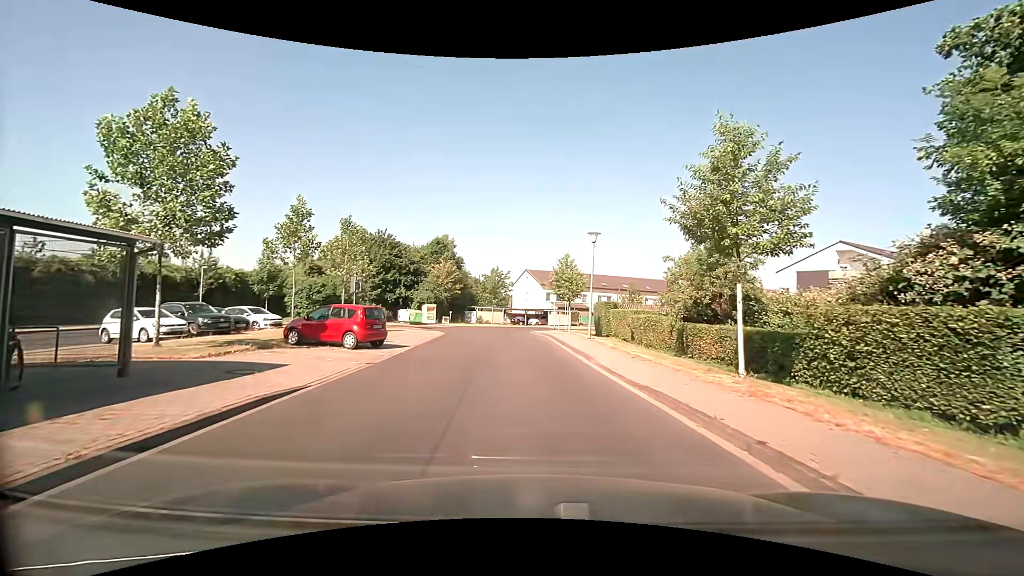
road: residential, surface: paved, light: Day
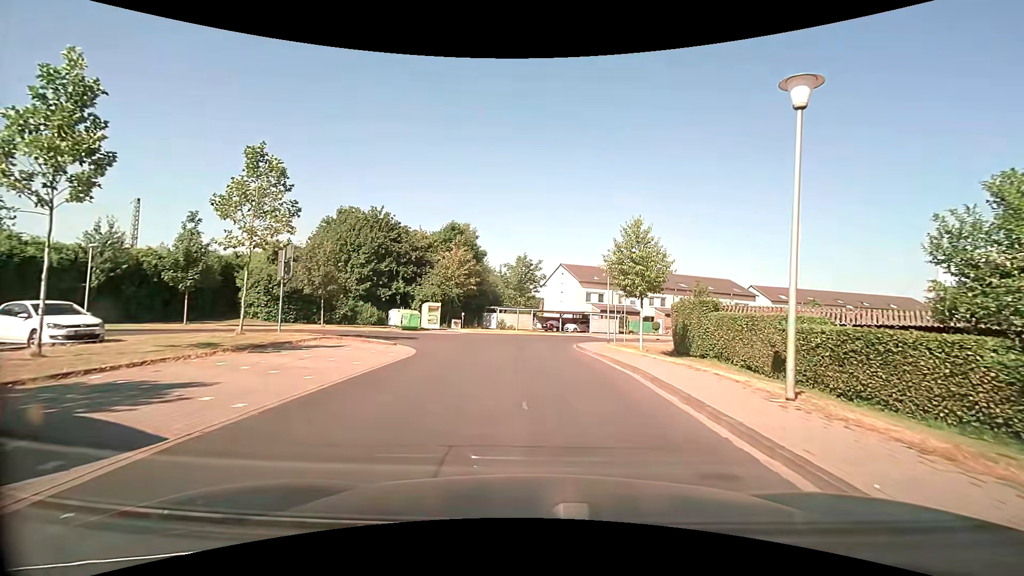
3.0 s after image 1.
(-0.8, +15.3) m; -4°
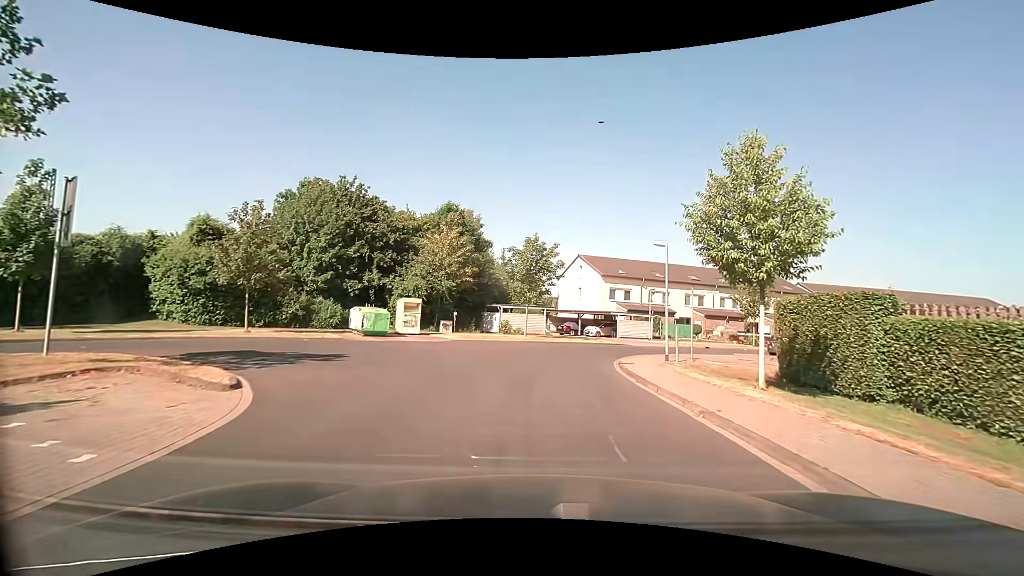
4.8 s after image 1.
(-0.2, +11.0) m; -2°
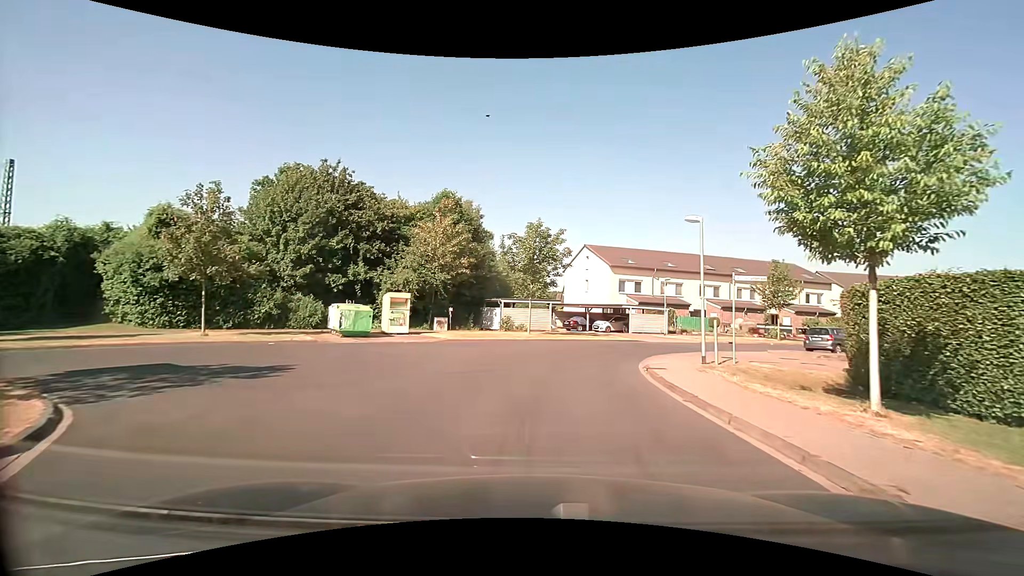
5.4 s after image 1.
(0.0, +3.7) m; +1°
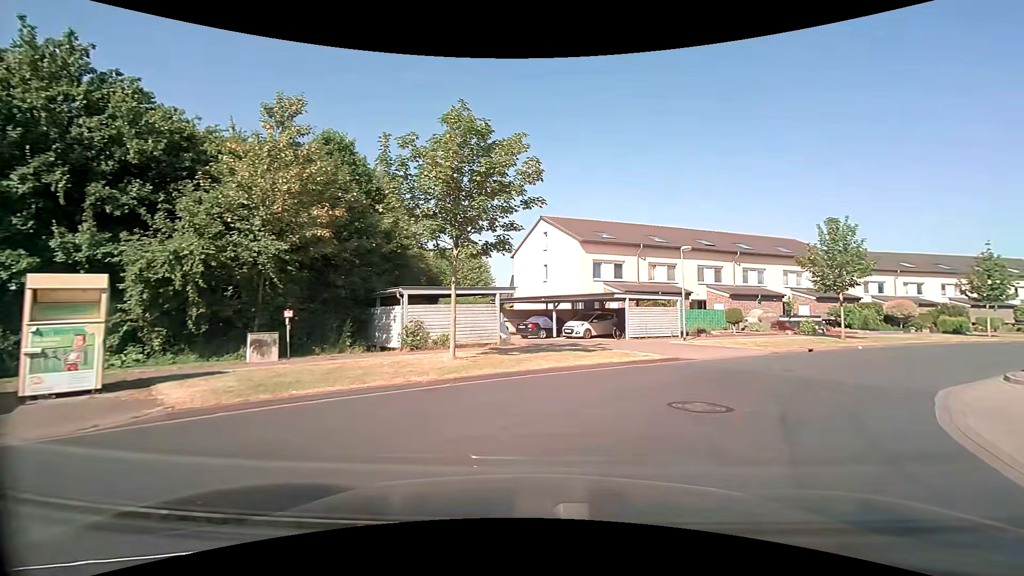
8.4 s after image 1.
(0.0, +16.5) m; +6°
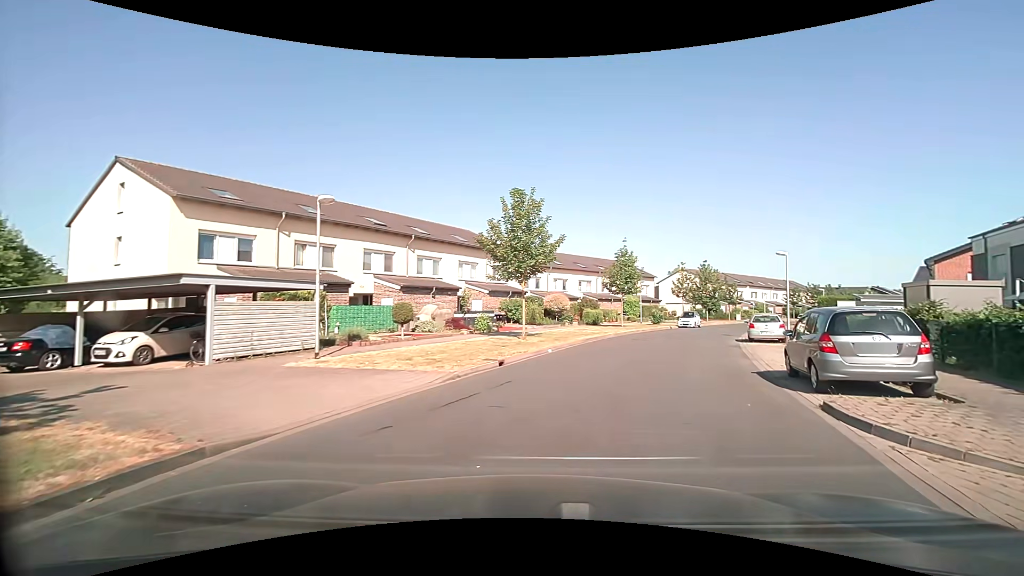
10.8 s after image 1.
(+3.1, +10.2) m; +34°
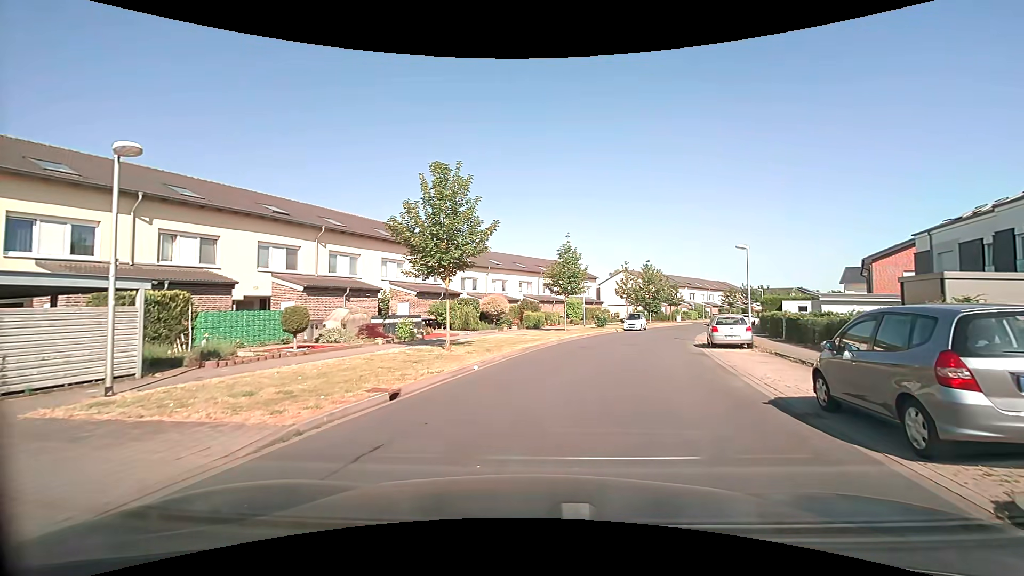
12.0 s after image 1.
(+0.4, +4.3) m; +8°
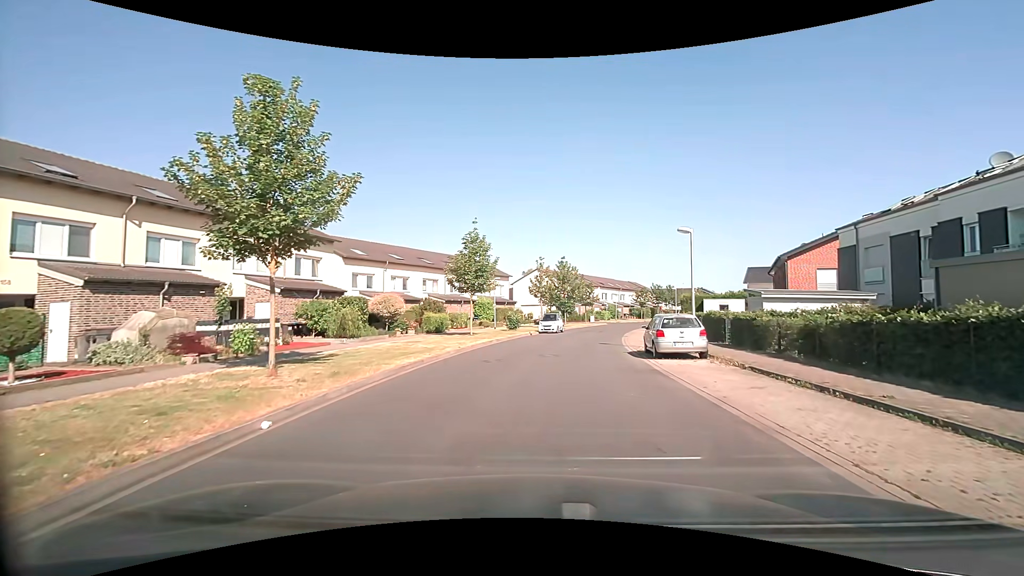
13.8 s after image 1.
(+0.5, +6.2) m; +10°
